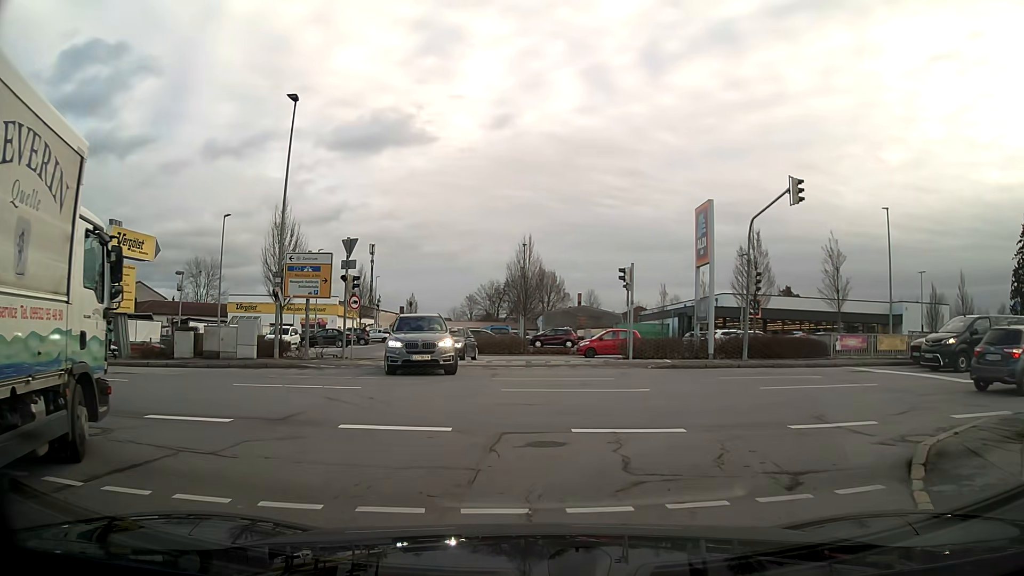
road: residential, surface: asphalt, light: Day
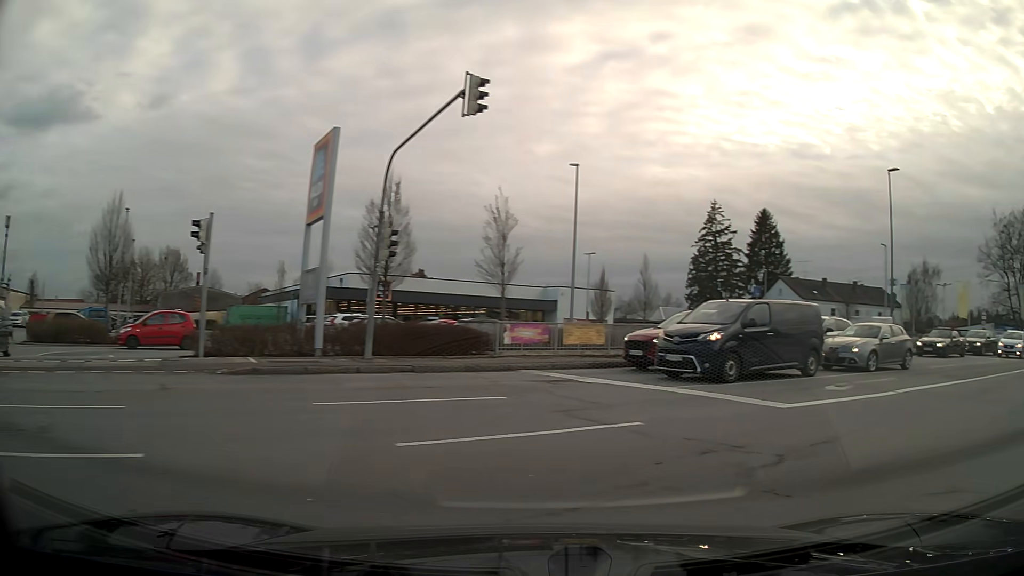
(+2.5, +8.0) m; +40°
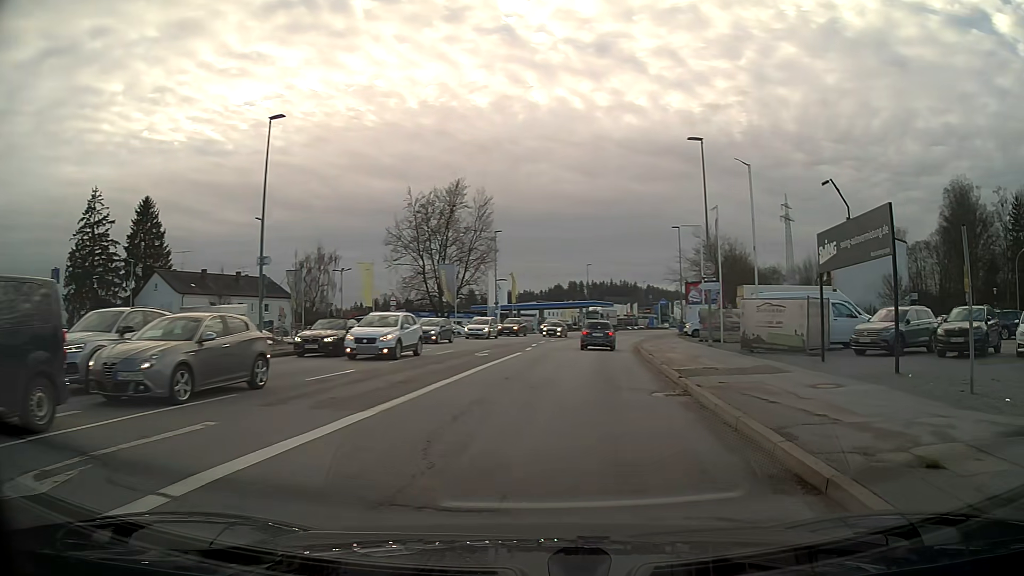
(+4.3, +8.6) m; +44°
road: tertiary
